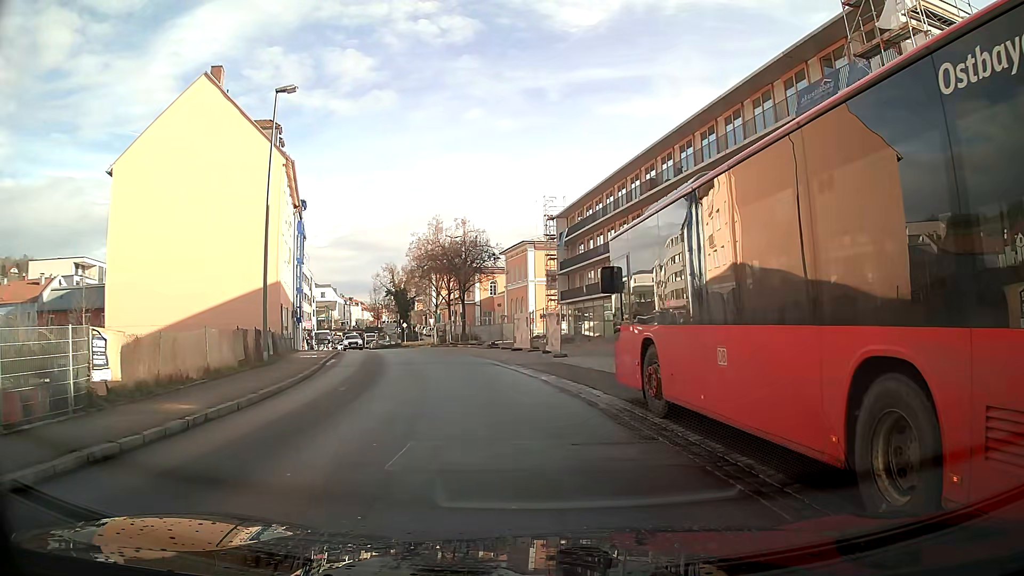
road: residential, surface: asphalt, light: Day
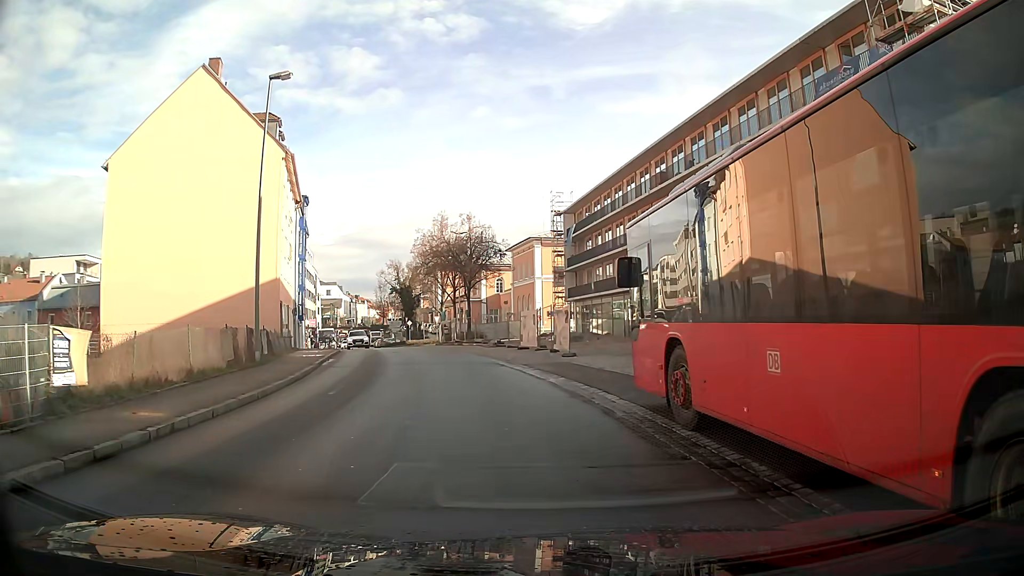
(0.0, +1.3) m; -1°
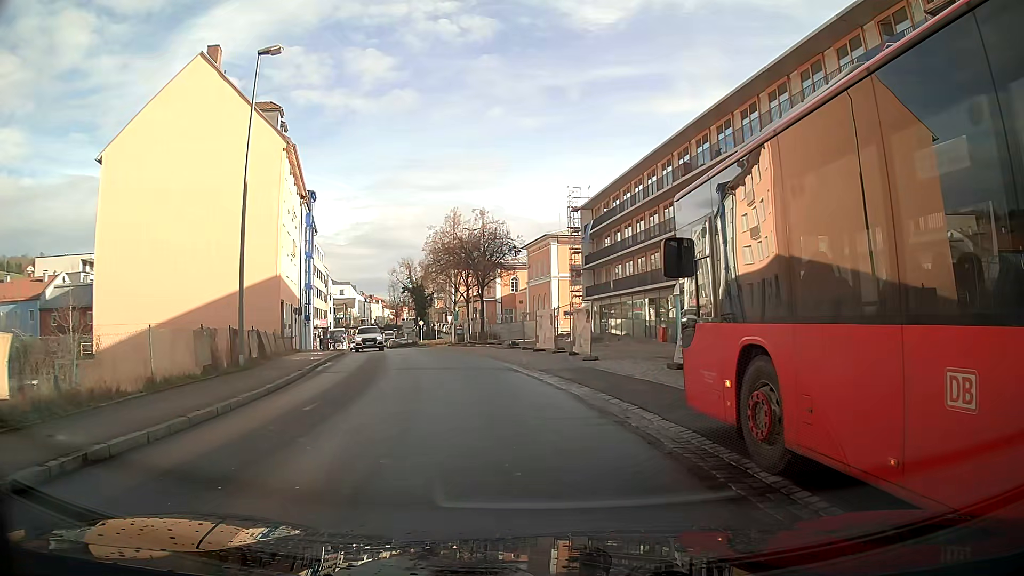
(0.0, +2.4) m; -1°
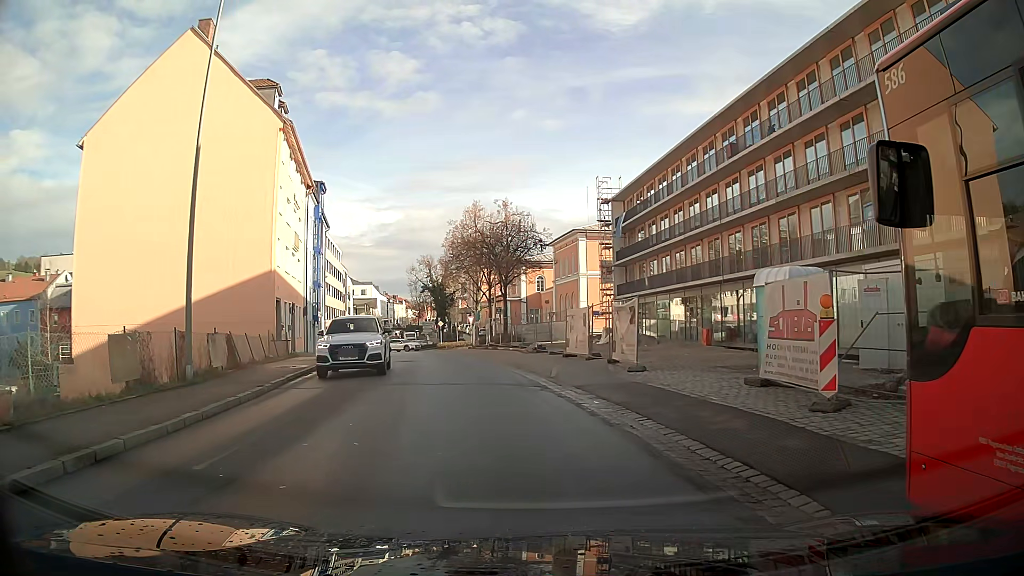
(-0.1, +4.6) m; -2°
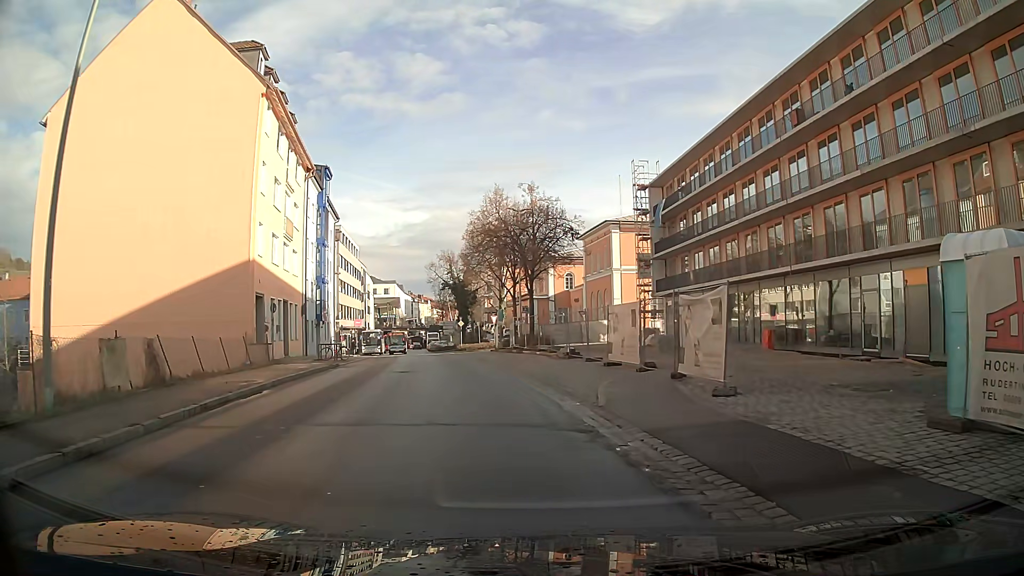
(-0.2, +6.1) m; -4°
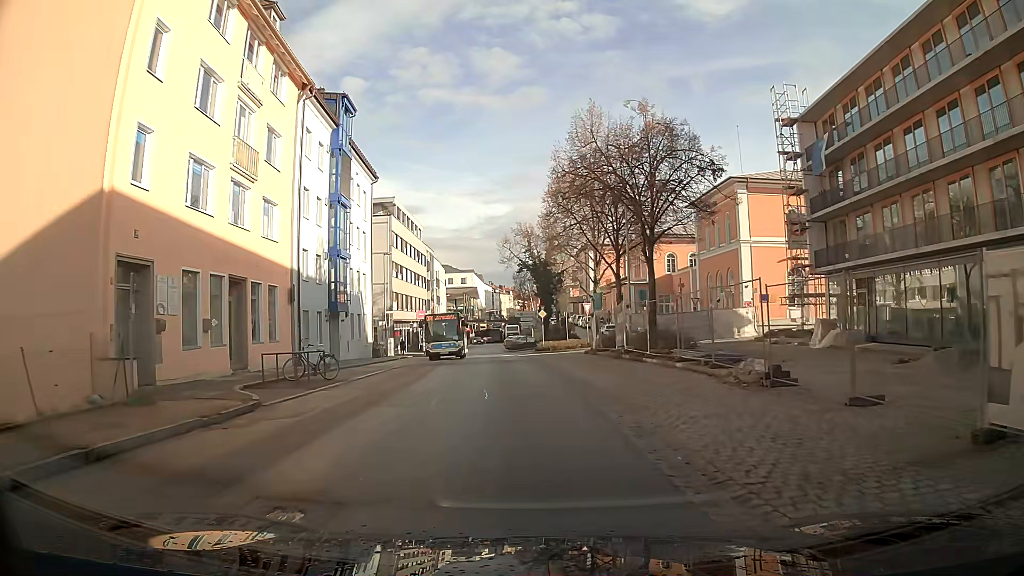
(-1.1, +16.5) m; -6°
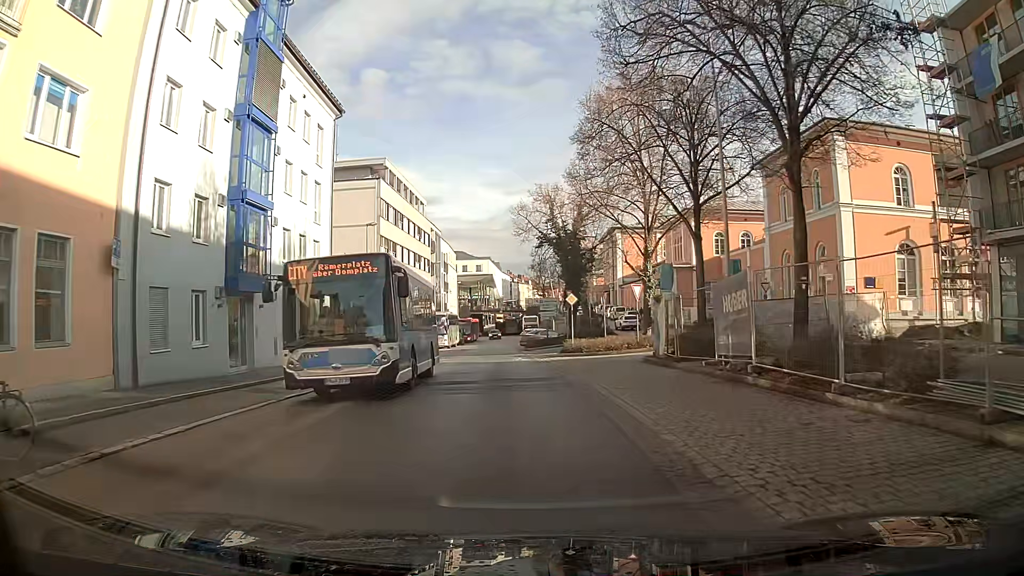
(-0.2, +14.2) m; -1°
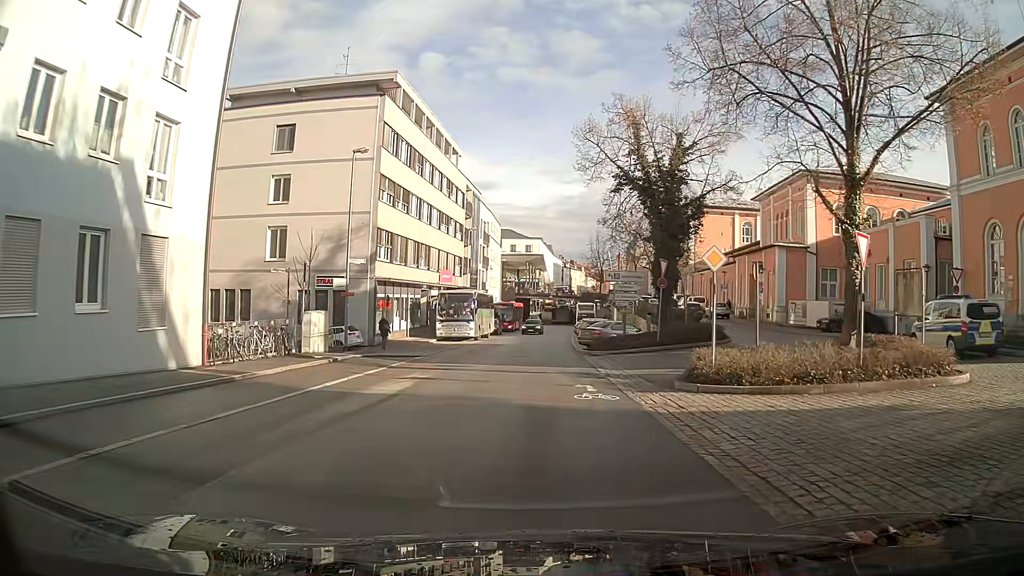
(-0.7, +17.9) m; -4°
(0, +10) (+3, +20) (+10, +27) (+12, +36) (+13, +46) (+13, +56) (+14, +66) (+15, +76) (+16, +86) (+16, +96) m
